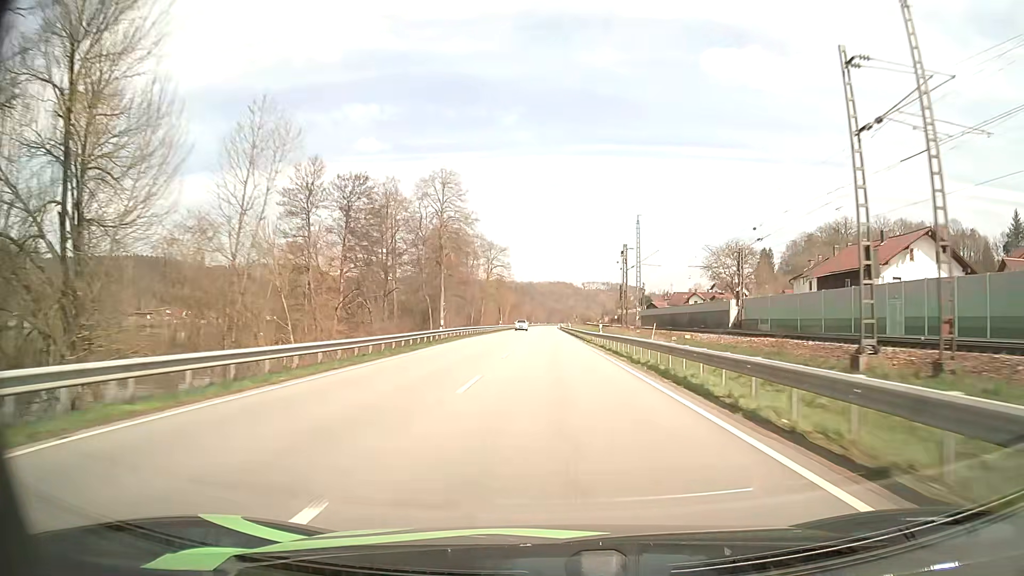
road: primary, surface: asphalt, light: Day
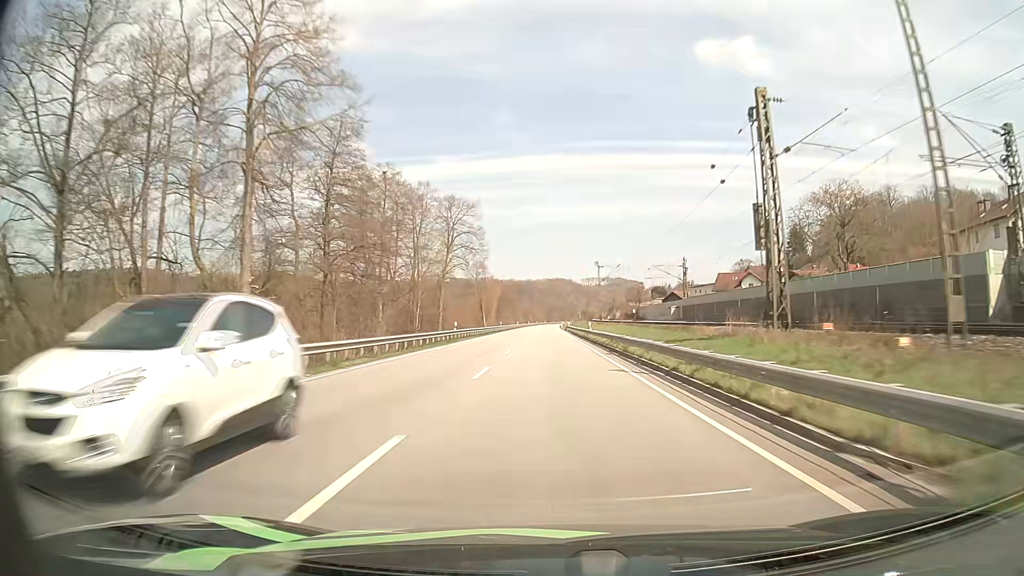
(+0.1, +45.3) m; 0°
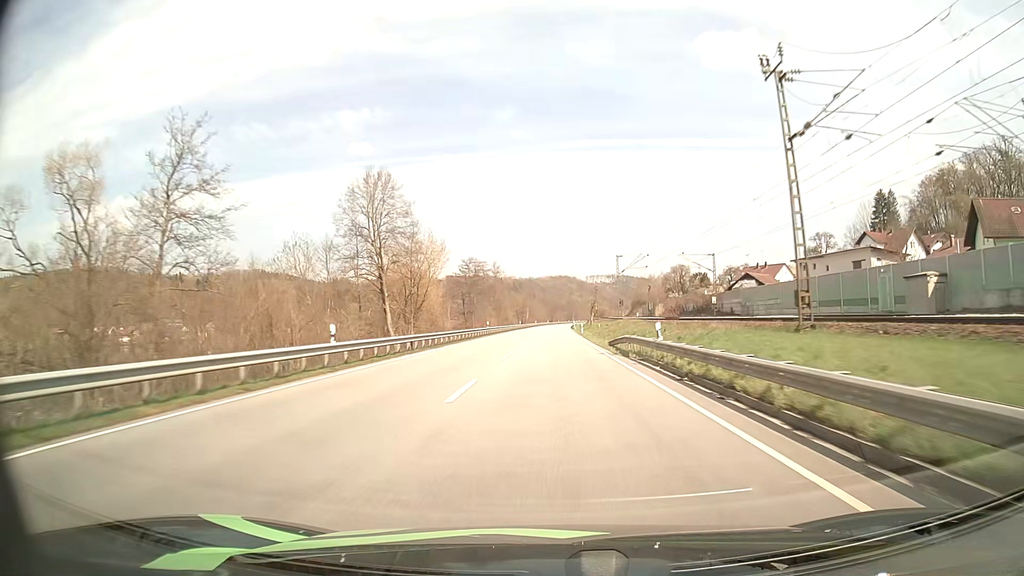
(-0.4, +77.2) m; 0°
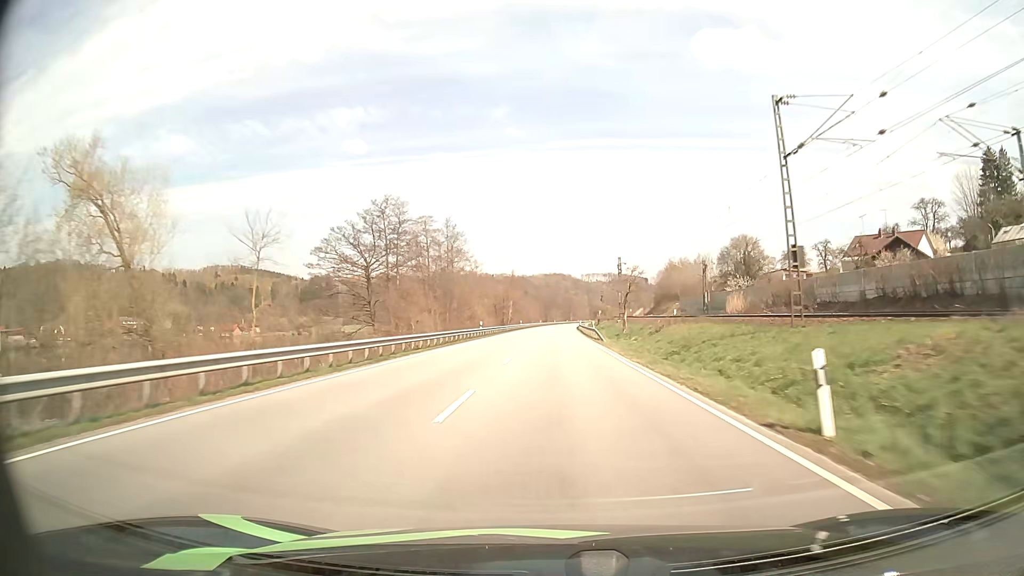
(0.0, +62.5) m; 0°
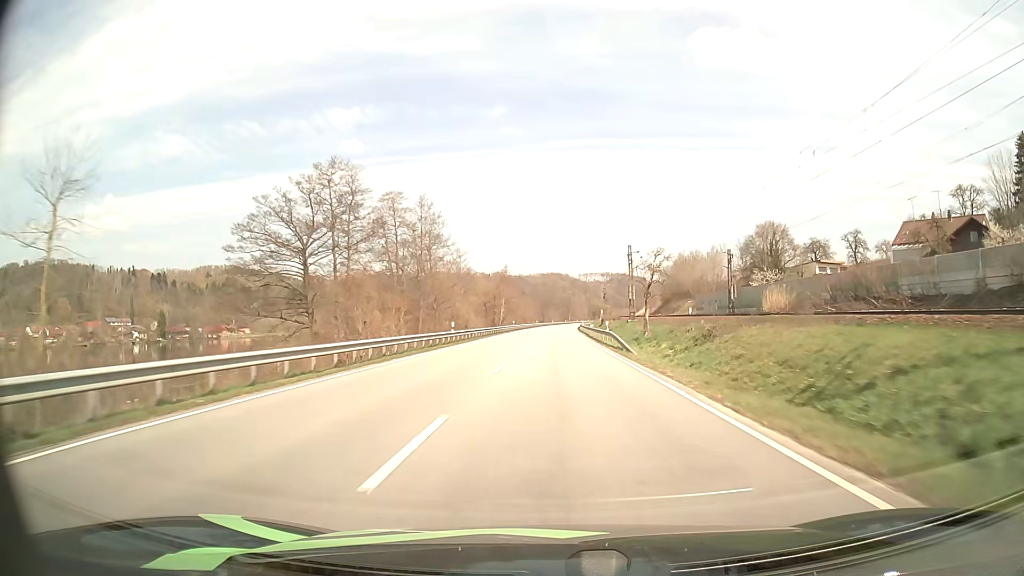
(0.0, +15.8) m; 0°
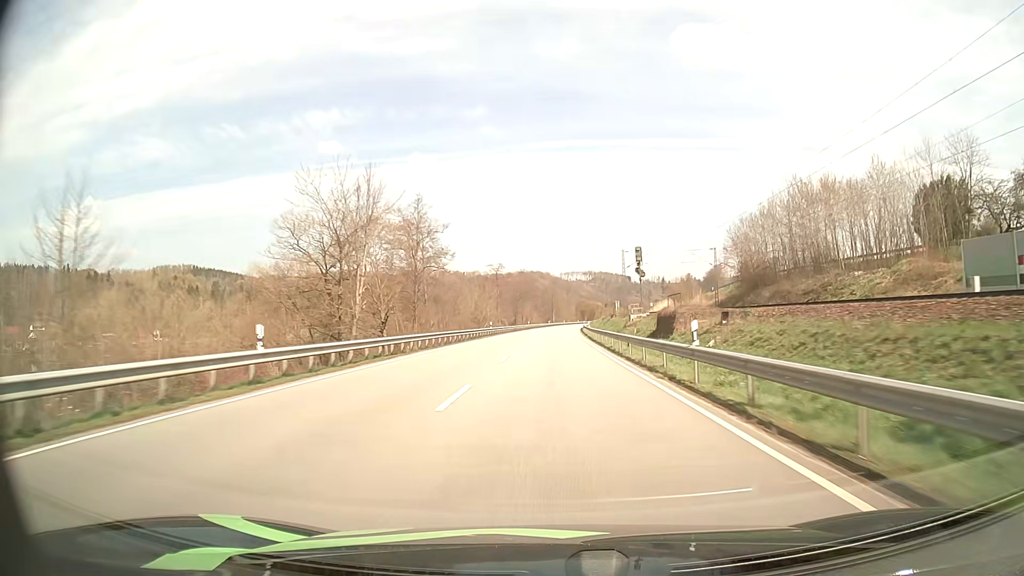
(+1.2, +79.9) m; +2°
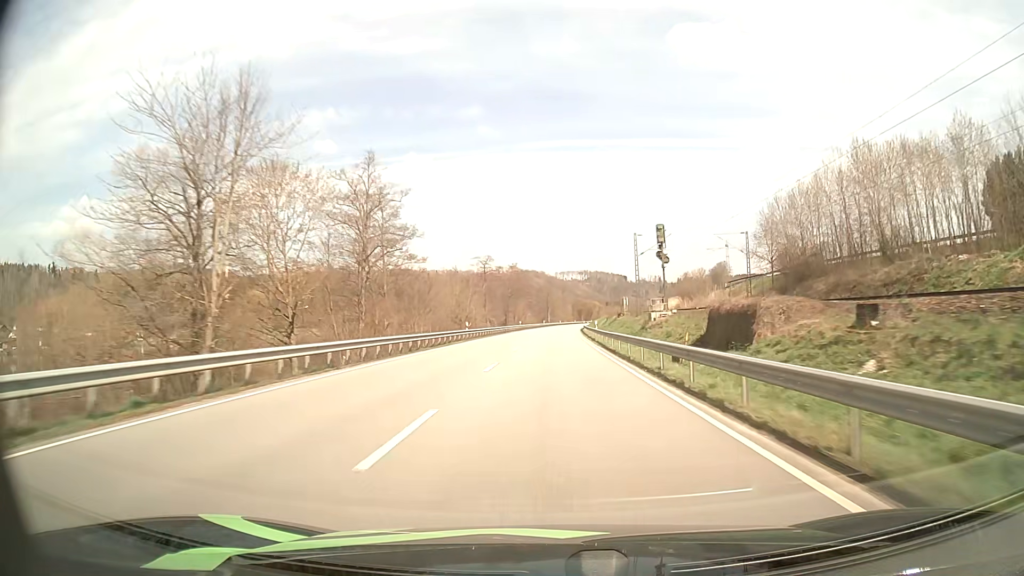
(0.0, +16.2) m; 0°
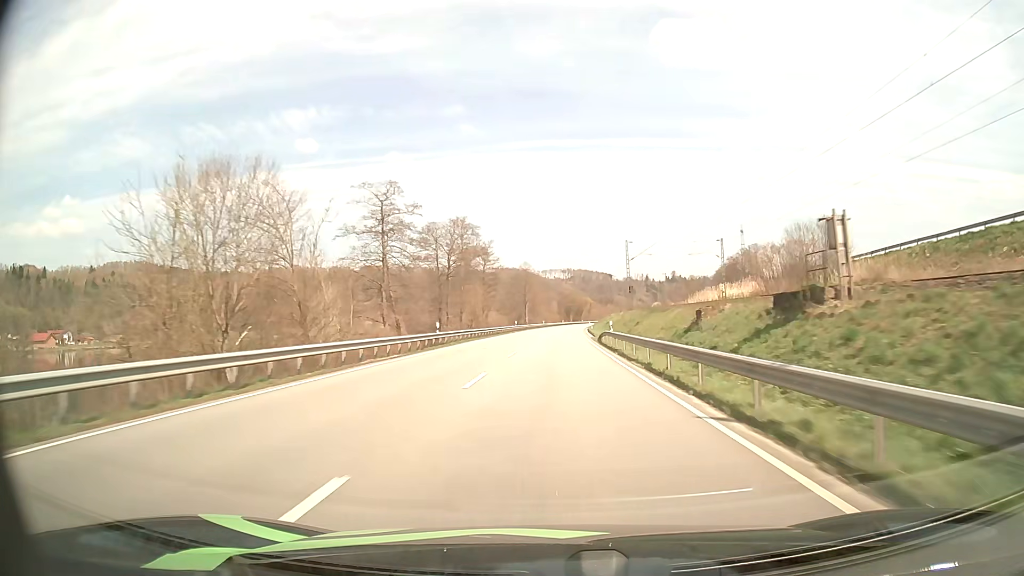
(+0.8, +65.0) m; +1°
(0, +10) (0, +20) (0, +30) (0, +40) (+1, +50) (+1, +60) (+1, +70) (+2, +80) (+2, +90) (+3, +100) m
